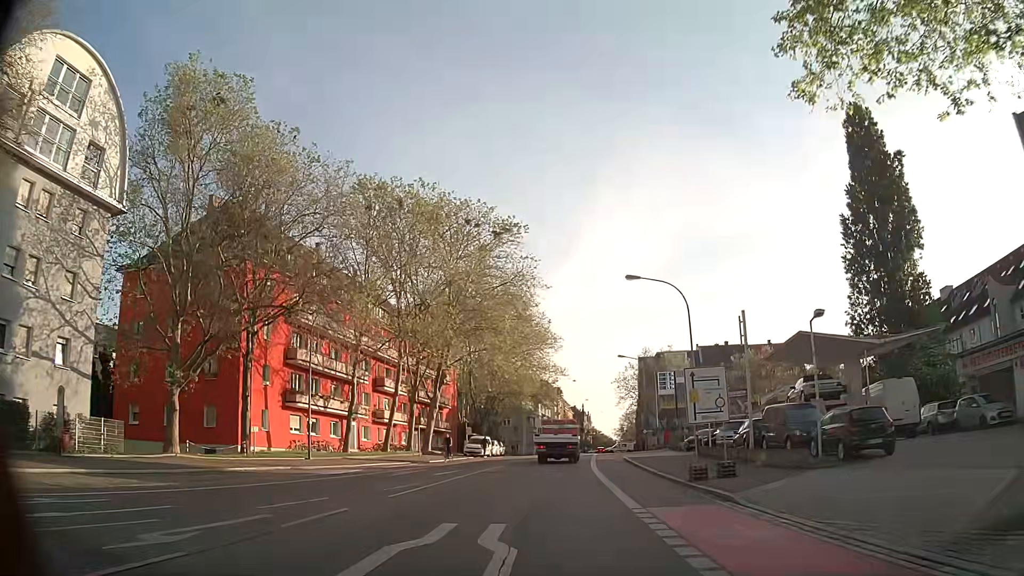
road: secondary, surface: asphalt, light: Day
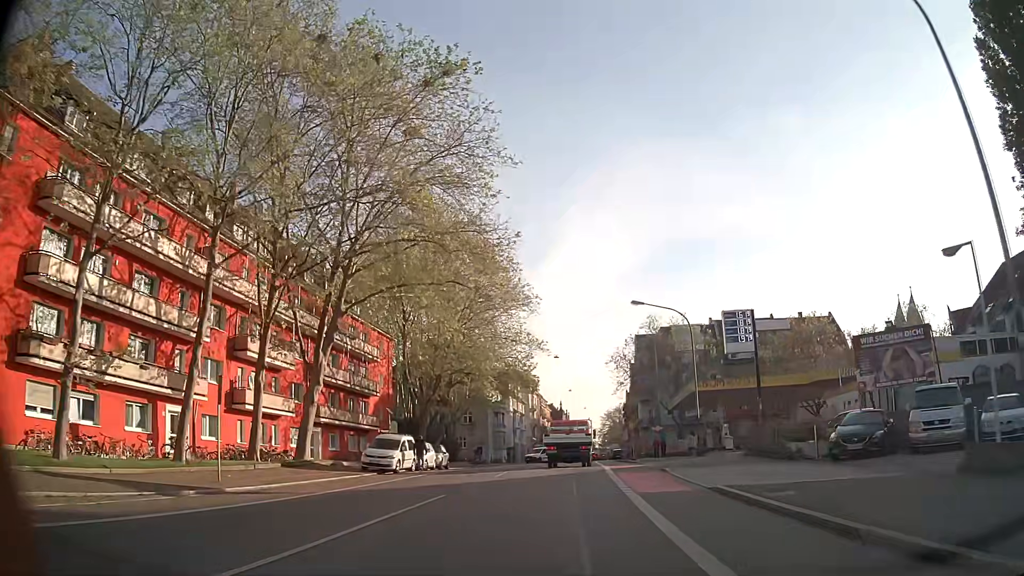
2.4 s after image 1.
(0.0, +26.8) m; +1°
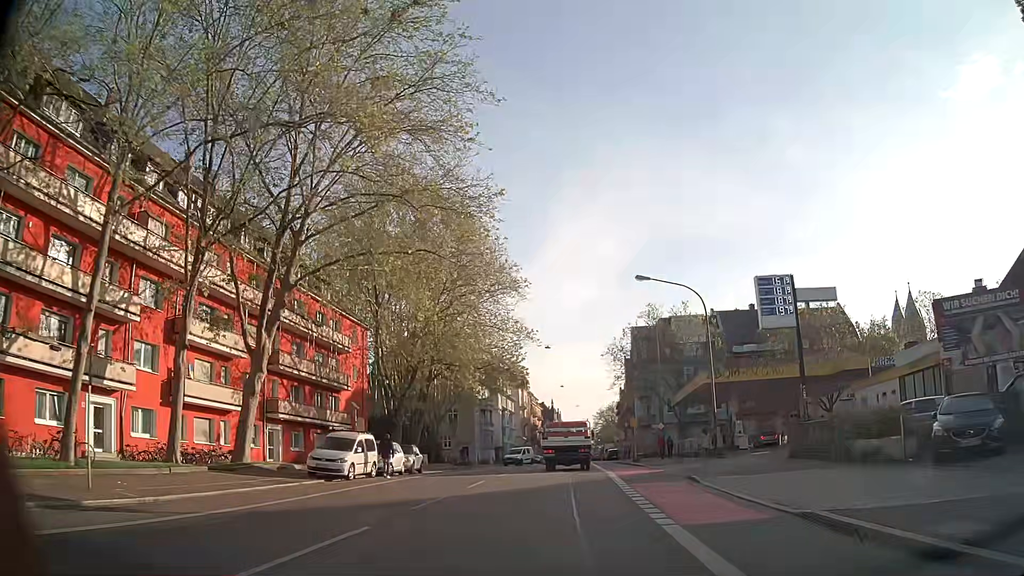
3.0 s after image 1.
(0.0, +6.2) m; +1°
